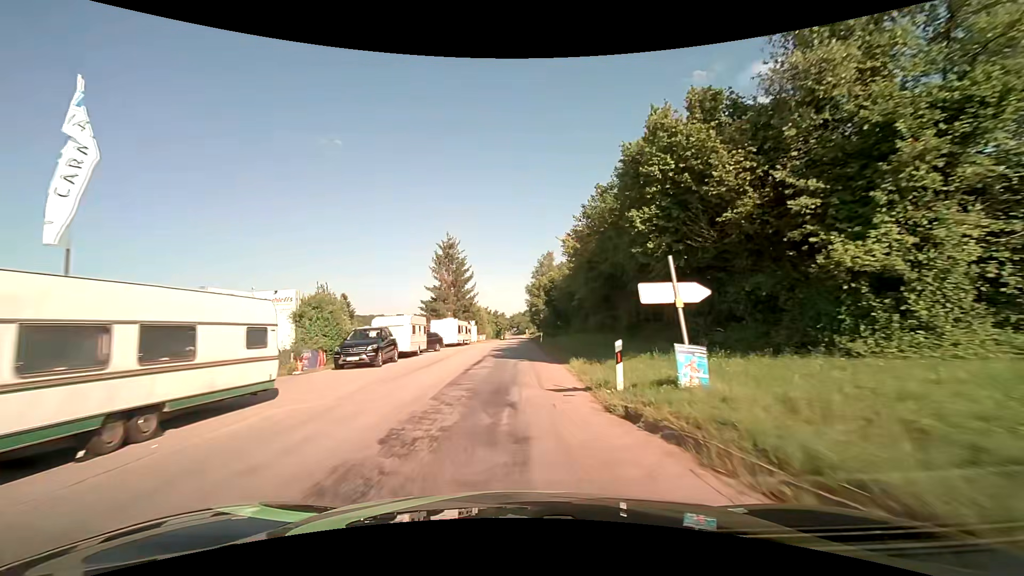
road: unclassified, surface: asphalt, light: Day
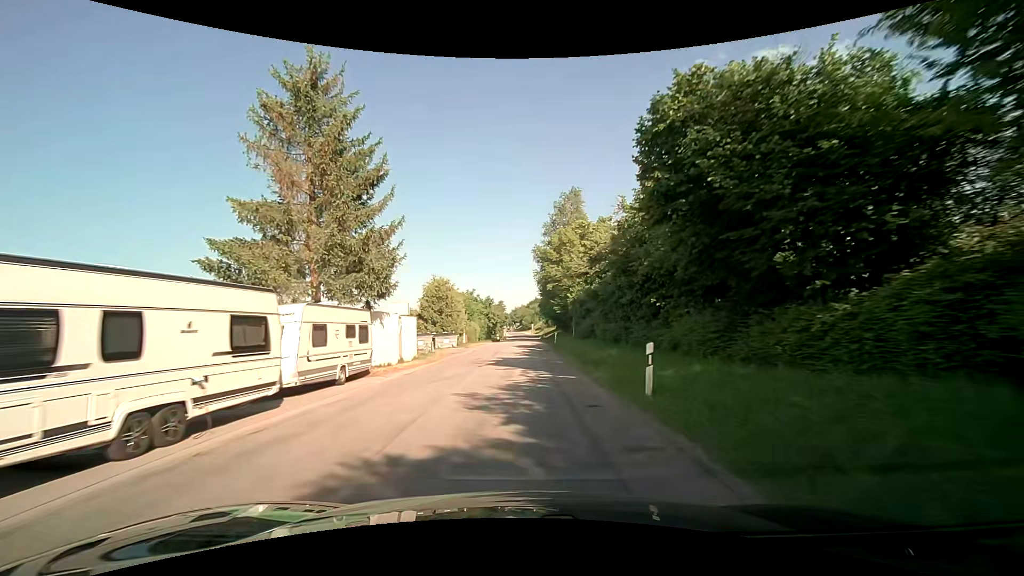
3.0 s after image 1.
(+0.1, +41.8) m; 0°
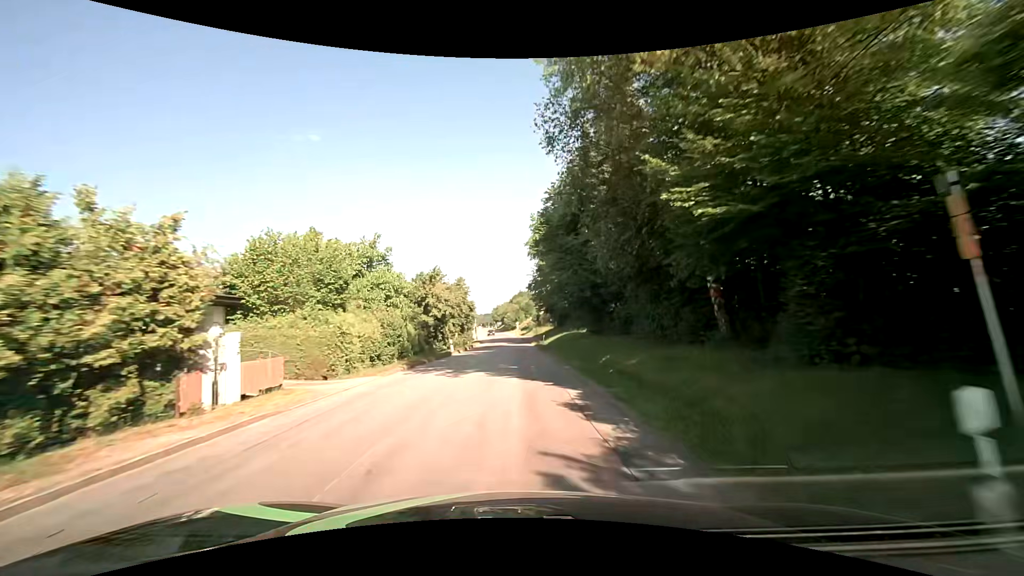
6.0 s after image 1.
(+0.9, +42.2) m; +3°
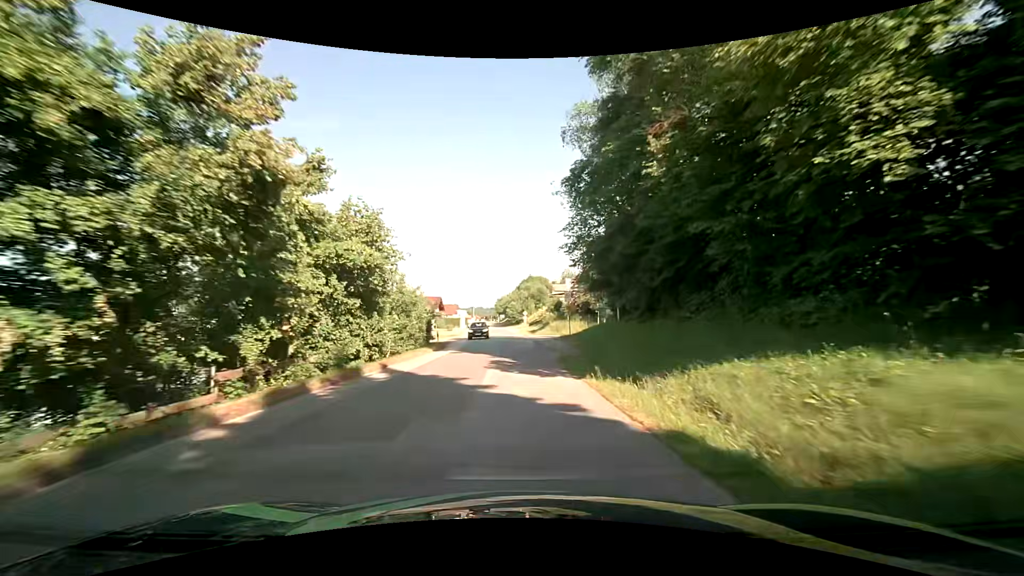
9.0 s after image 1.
(-0.7, +42.4) m; -1°
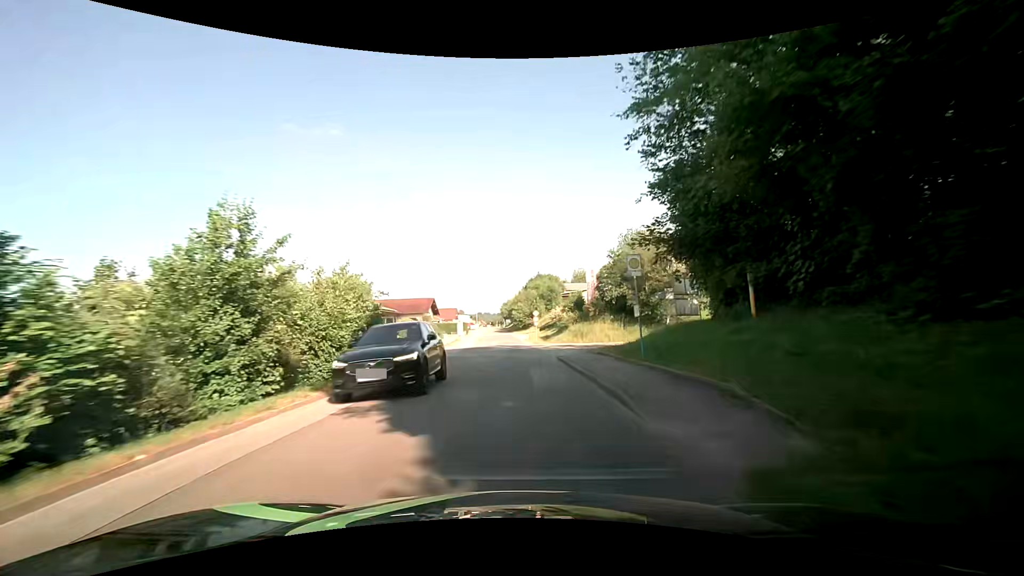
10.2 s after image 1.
(-0.2, +17.1) m; 0°
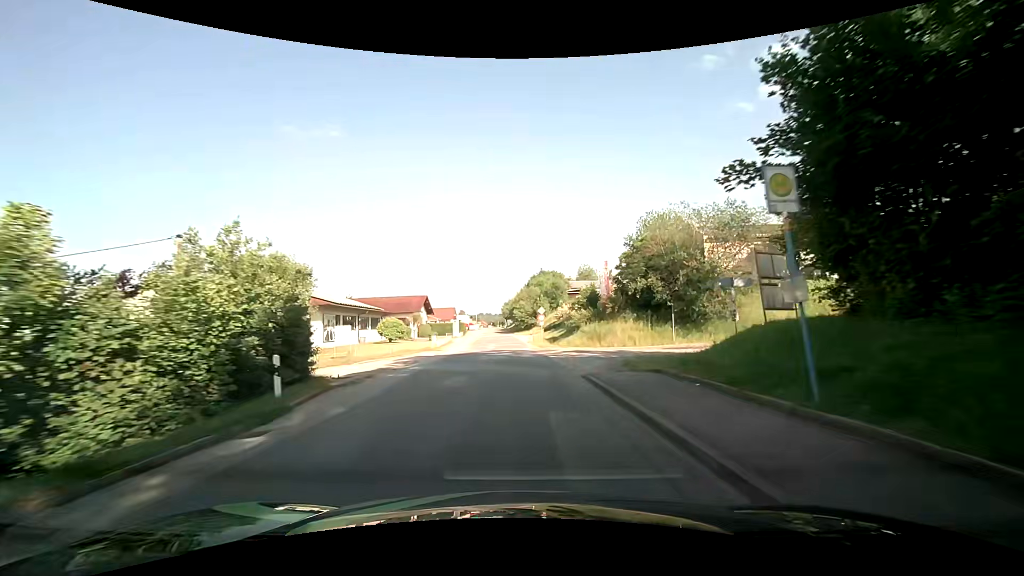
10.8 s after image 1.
(-0.1, +8.5) m; -1°
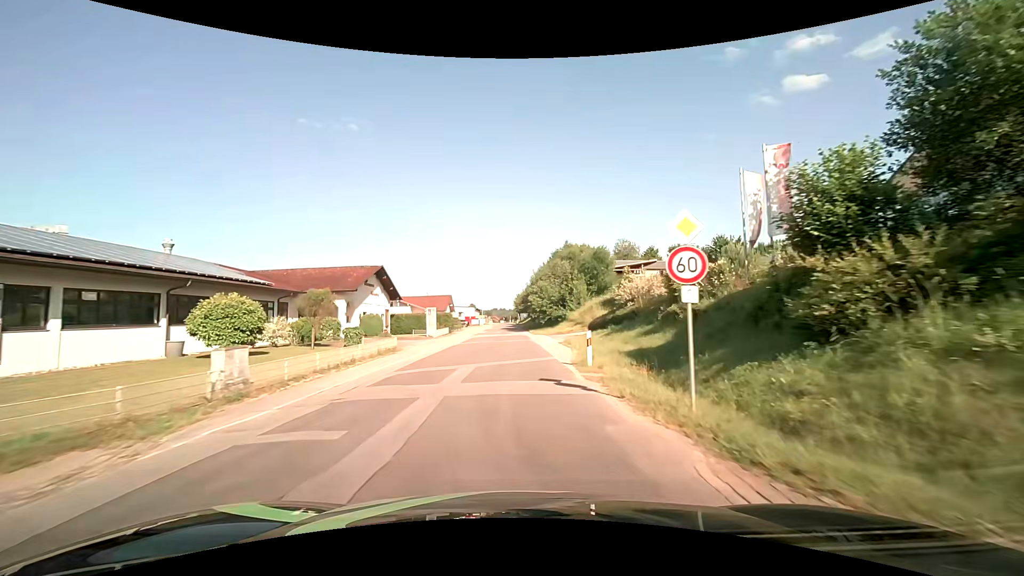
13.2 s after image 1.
(-0.1, +33.9) m; -1°
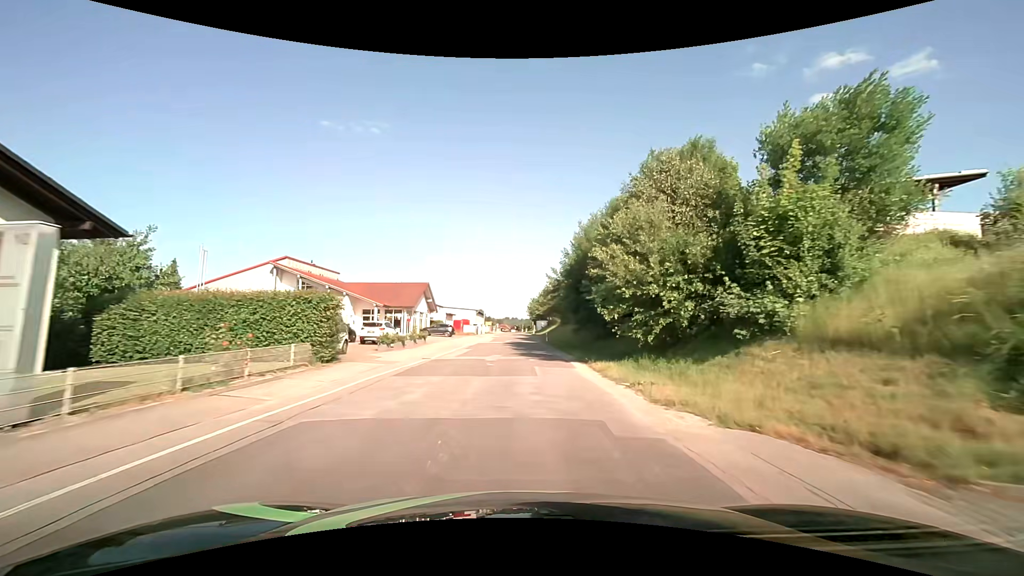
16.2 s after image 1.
(-0.7, +41.8) m; -1°
(0, +10) (0, +20) (0, +30) (0, +40) (0, +50) (+1, +60) (+1, +70) (+1, +80) (+1, +90) (+1, +100) m
